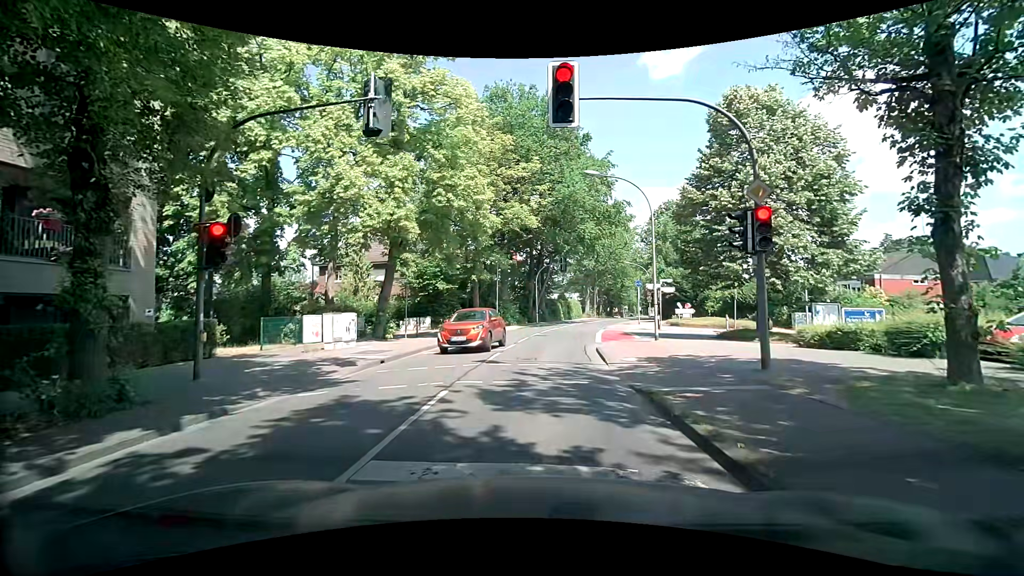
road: tertiary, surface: asphalt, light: Day
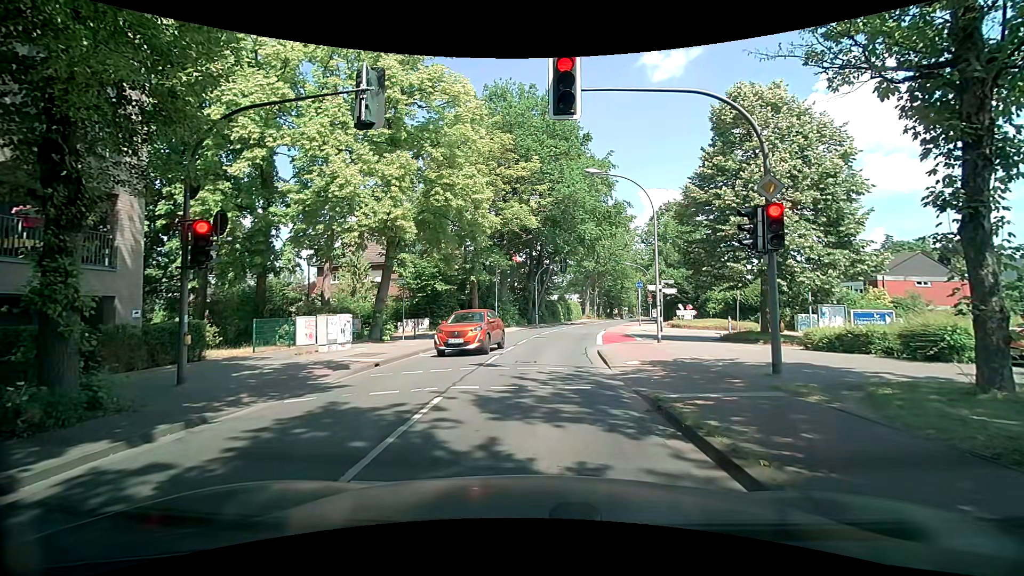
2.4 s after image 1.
(0.0, +0.5) m; 0°
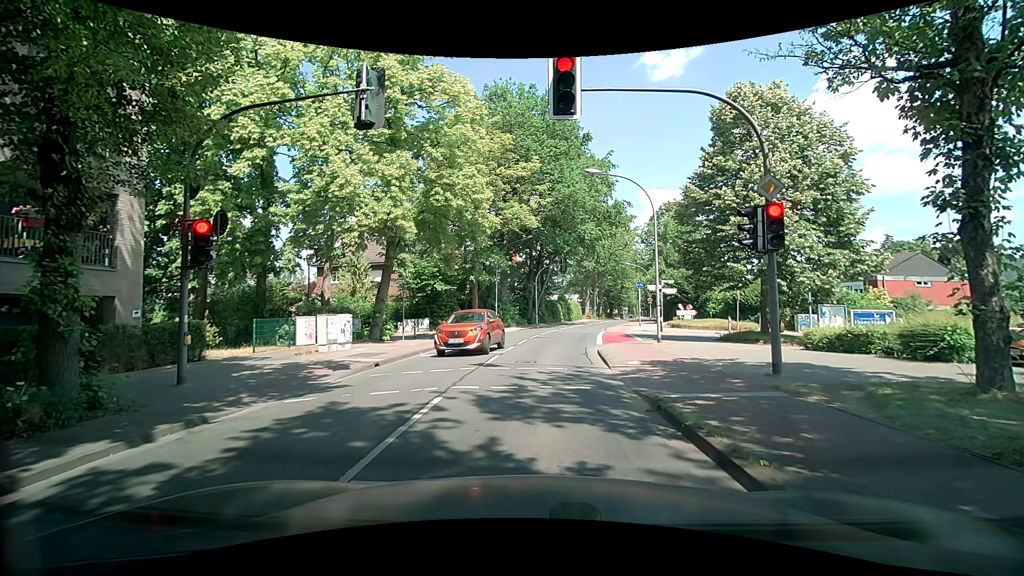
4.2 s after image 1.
(0.0, 0.0) m; 0°
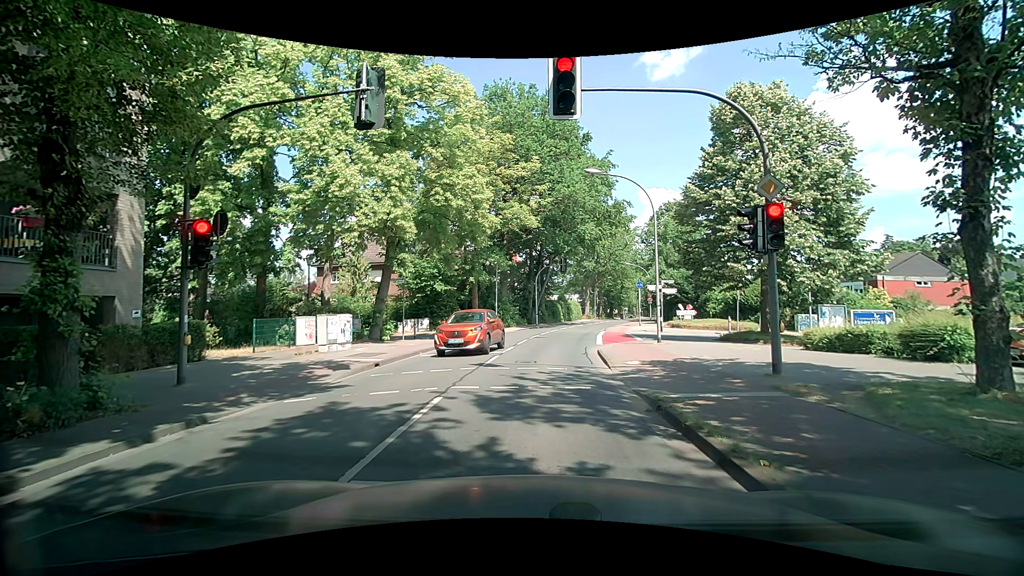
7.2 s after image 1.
(0.0, 0.0) m; 0°
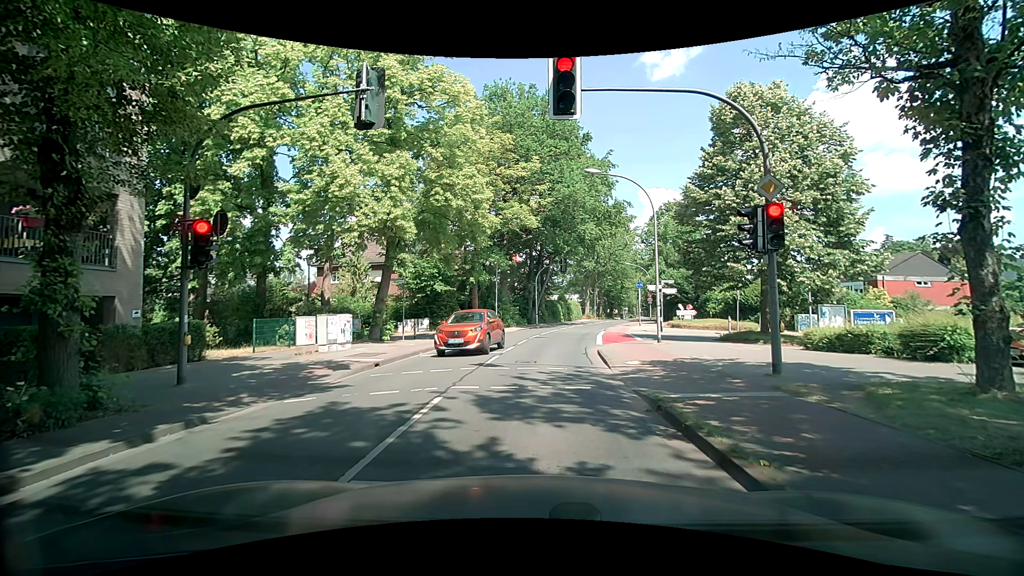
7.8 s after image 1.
(0.0, 0.0) m; 0°
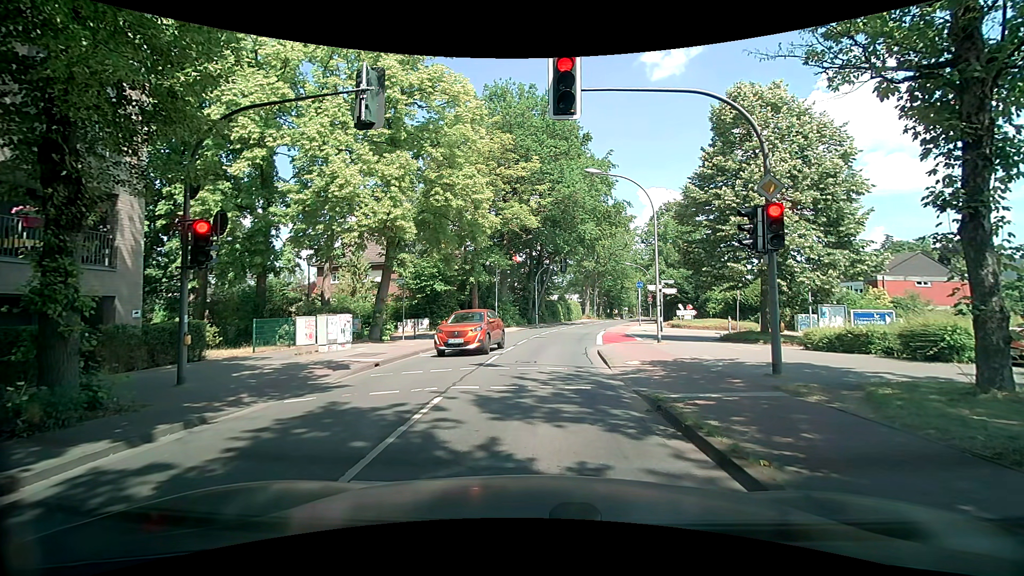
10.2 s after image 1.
(0.0, 0.0) m; 0°
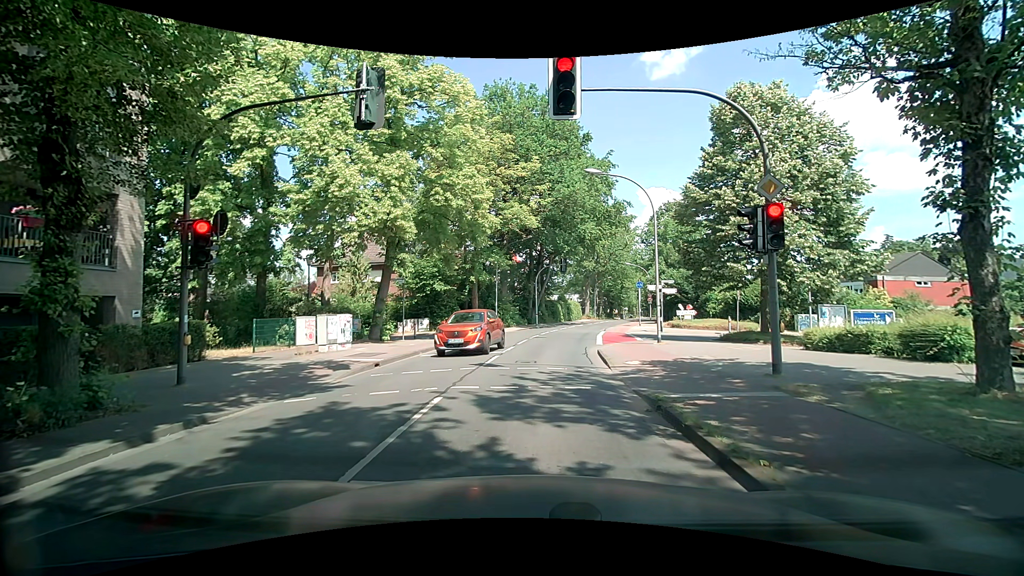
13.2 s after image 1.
(0.0, 0.0) m; 0°
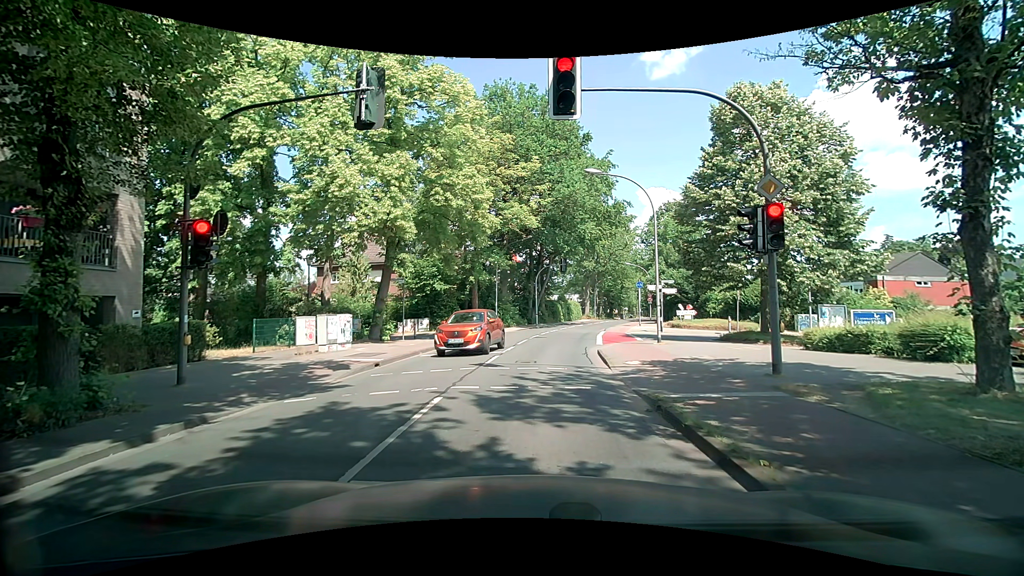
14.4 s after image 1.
(0.0, 0.0) m; 0°
(+1, +10) (+1, +20) (+3, +30) (+5, +40) (+7, +49) (+10, +59) (+13, +68) (+16, +78) (+19, +87) (+22, +97) m
